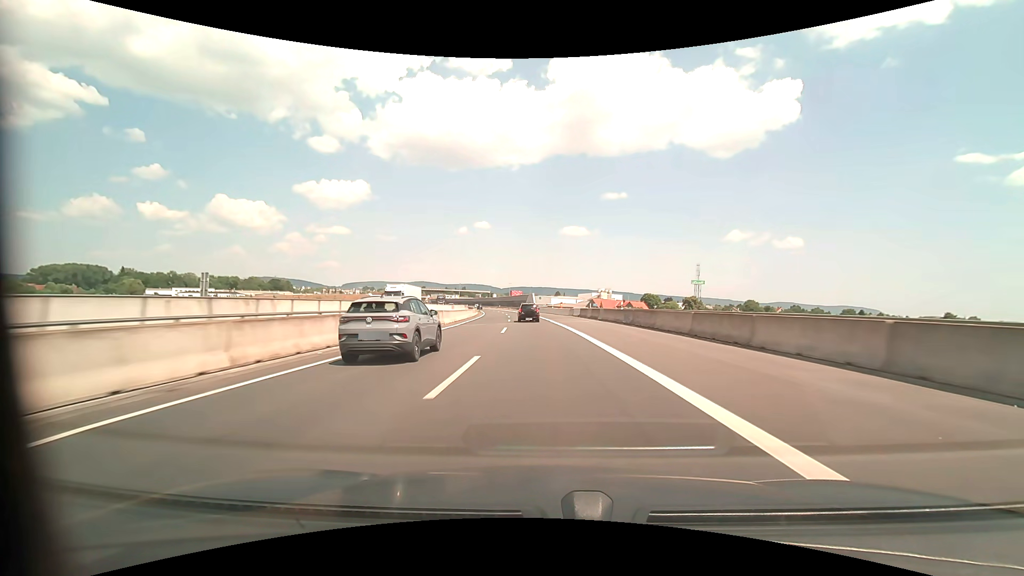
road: motorway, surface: asphalt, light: Day
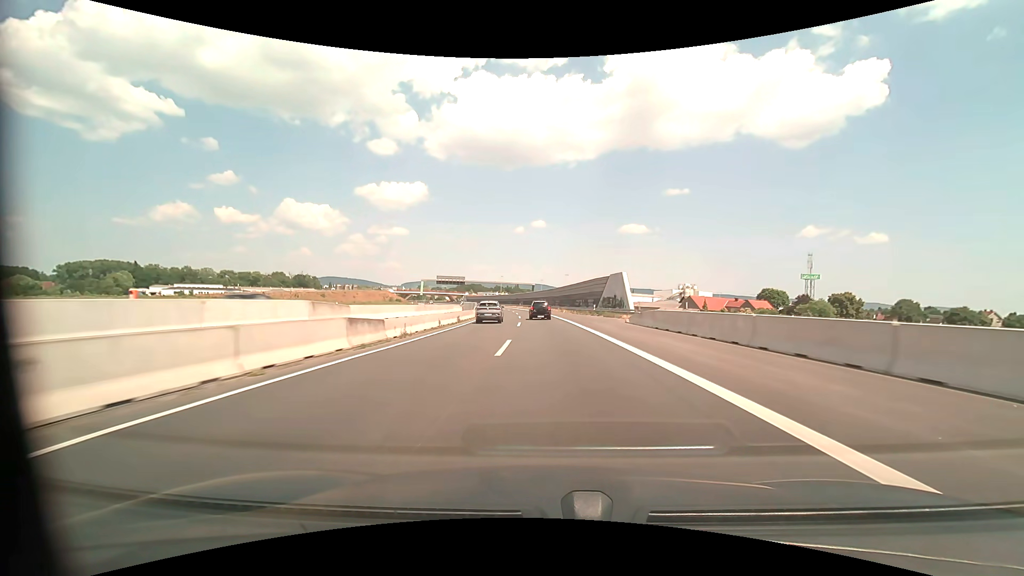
(-5.2, +84.7) m; -7°
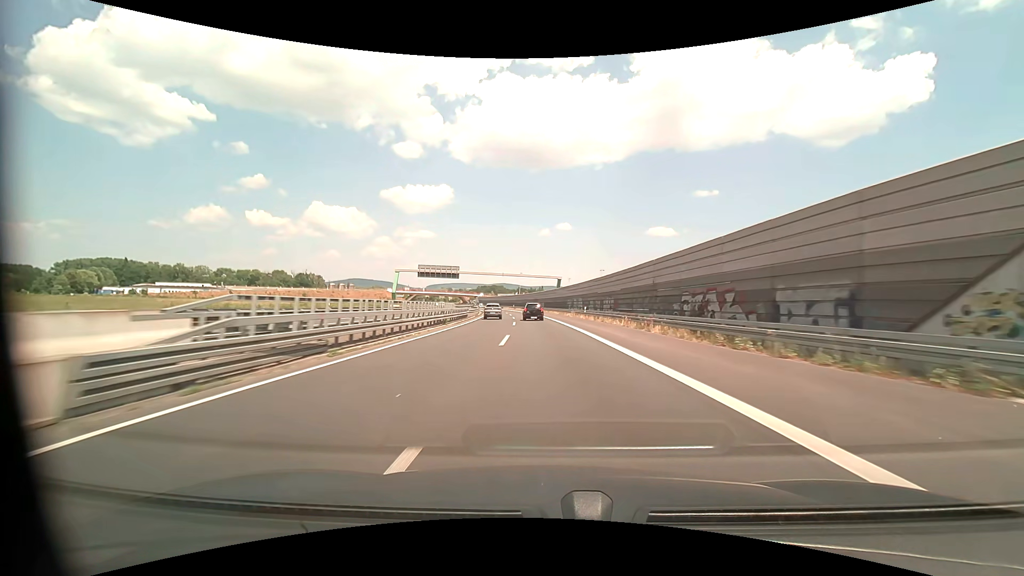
(-1.2, +50.4) m; -3°
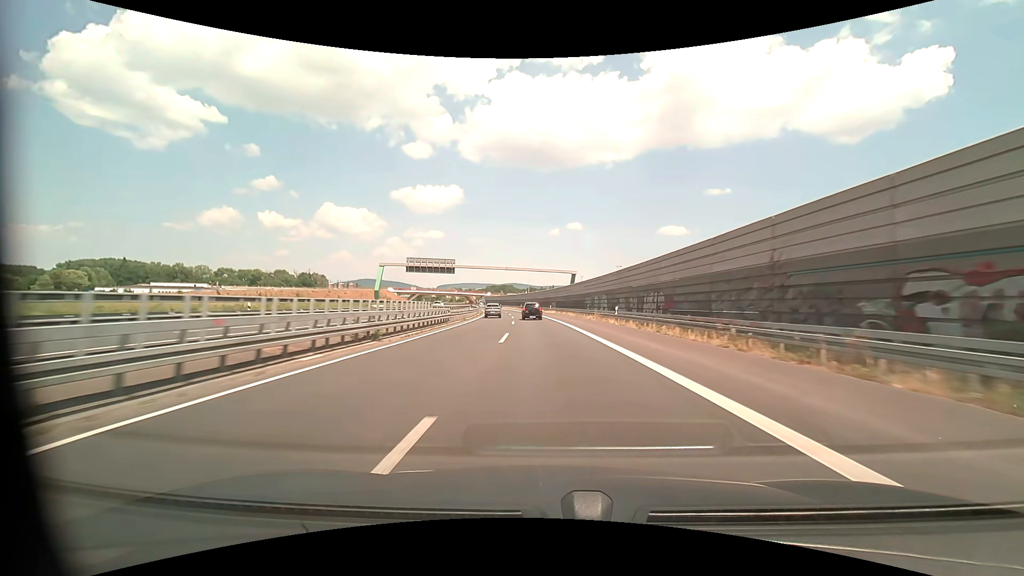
(-0.2, +16.9) m; -1°
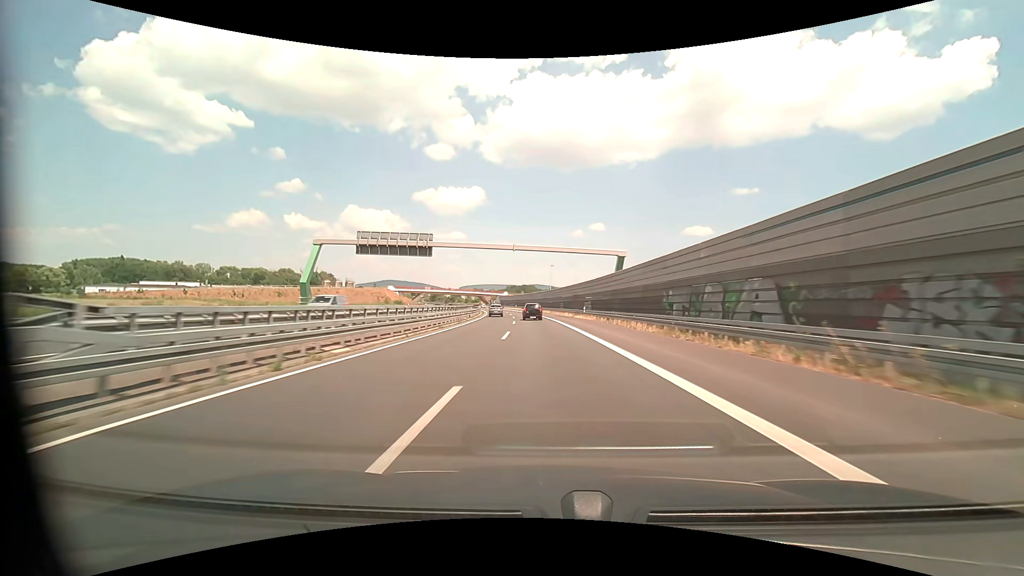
(-0.9, +34.0) m; -3°
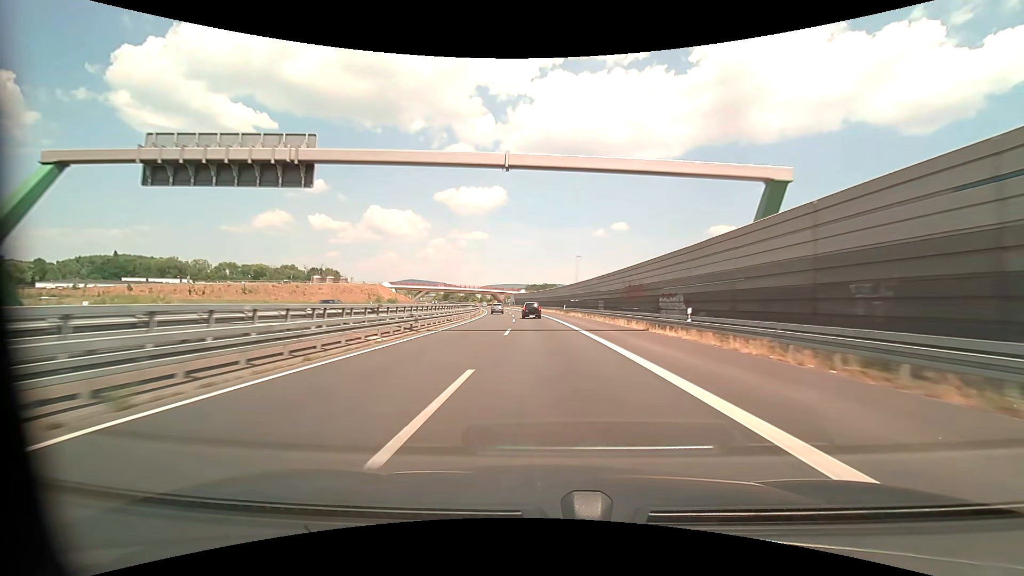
(-0.8, +34.4) m; -3°
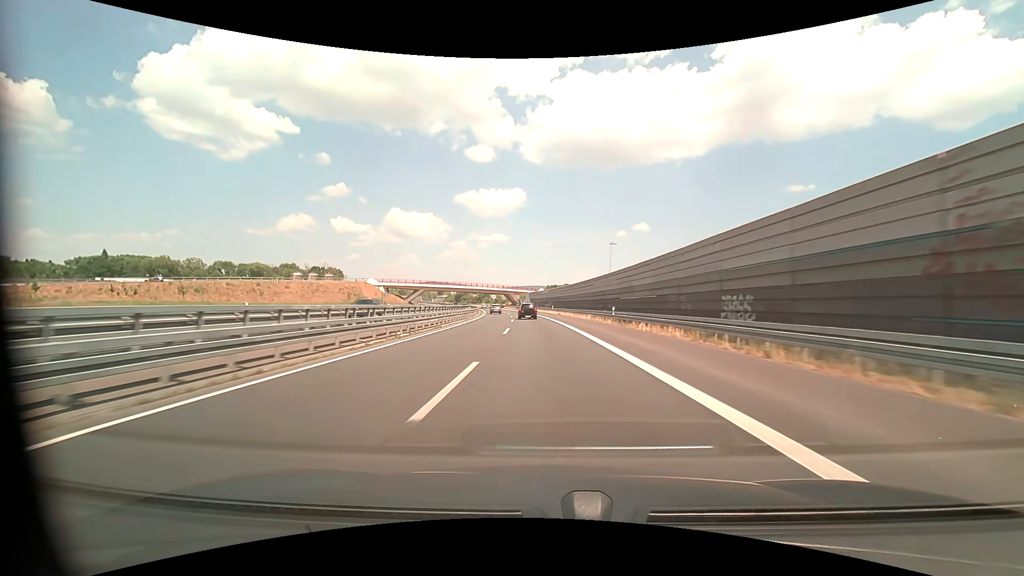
(-0.7, +34.7) m; -2°
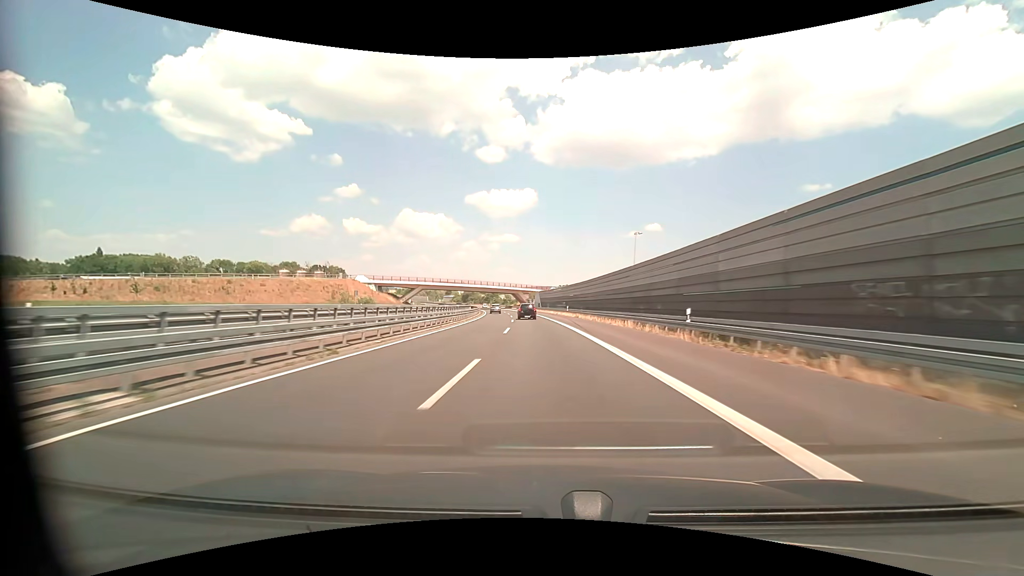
(-0.2, +17.5) m; -1°
(0, +10) (0, +20) (-1, +30) (-1, +40) (-2, +50) (-3, +60) (-4, +70) (-5, +80) (-6, +90) (-7, +100) m
